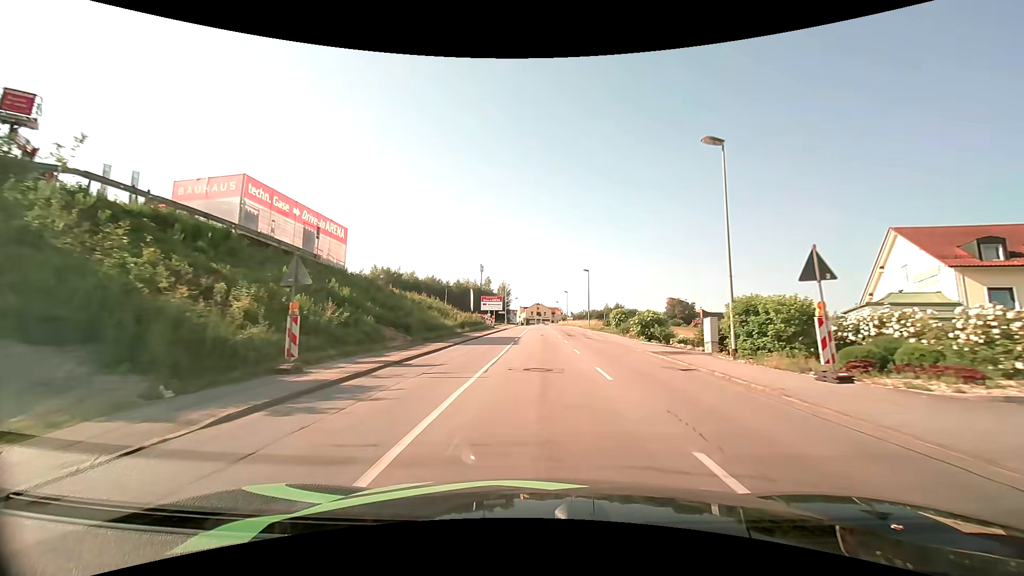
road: tertiary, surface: asphalt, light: Day
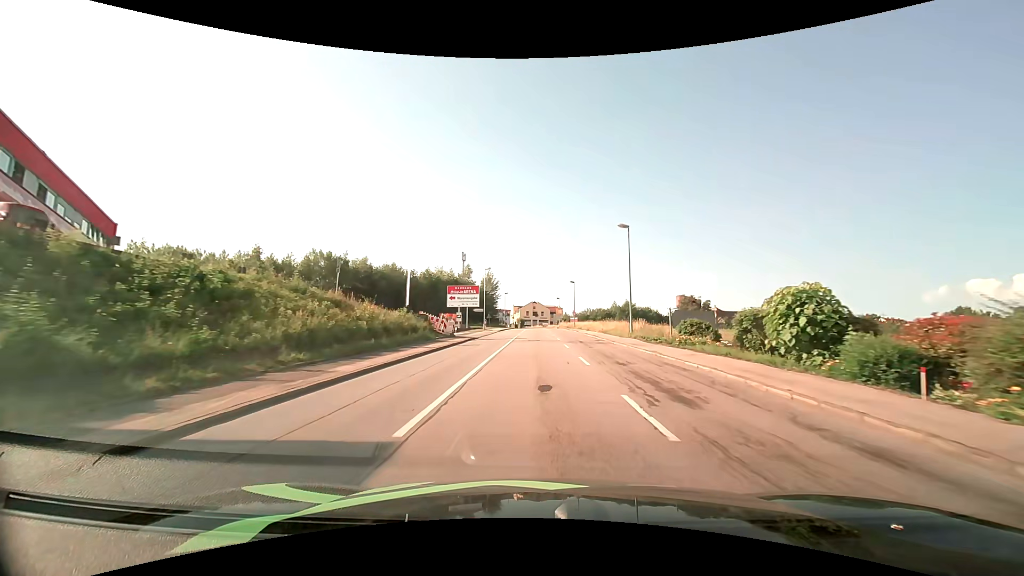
(+0.1, +32.6) m; 0°
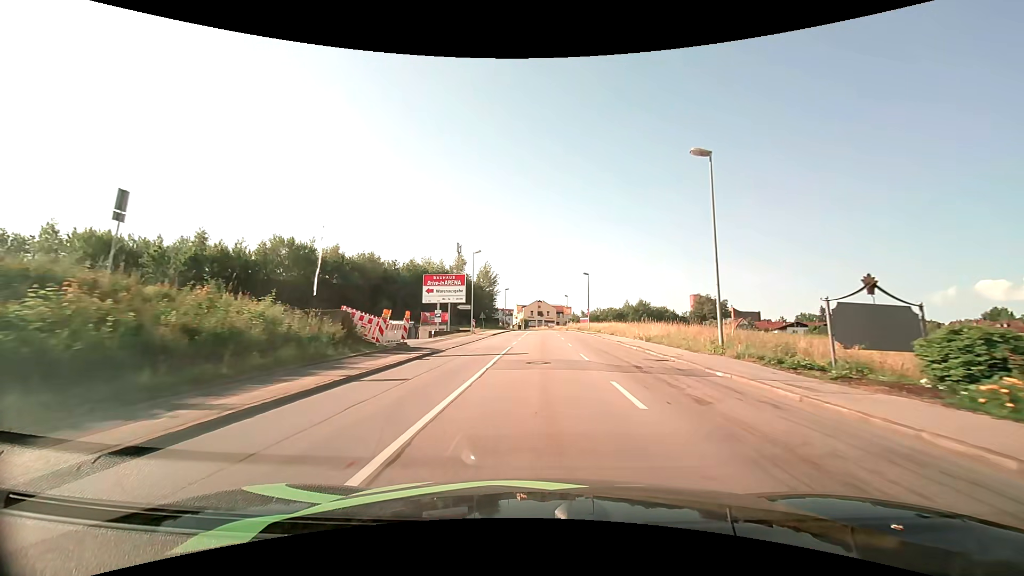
(-0.1, +16.0) m; -1°
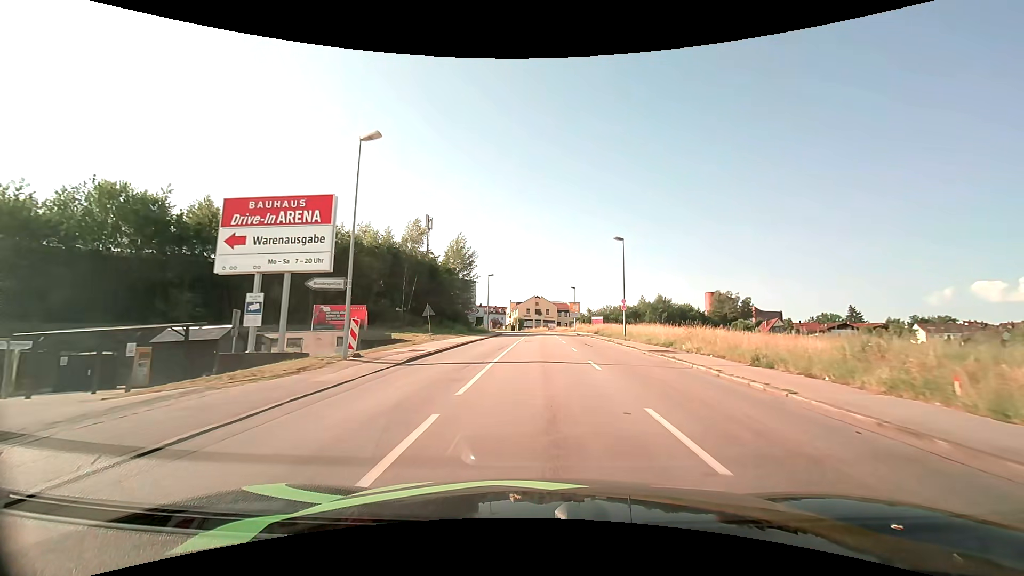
(+0.1, +30.2) m; 0°
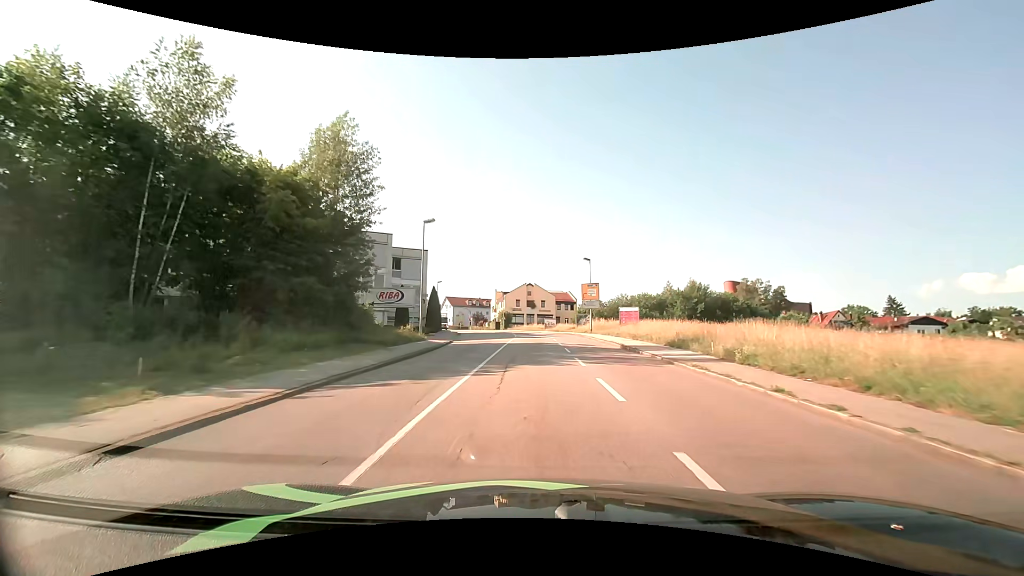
(+0.2, +36.4) m; +1°
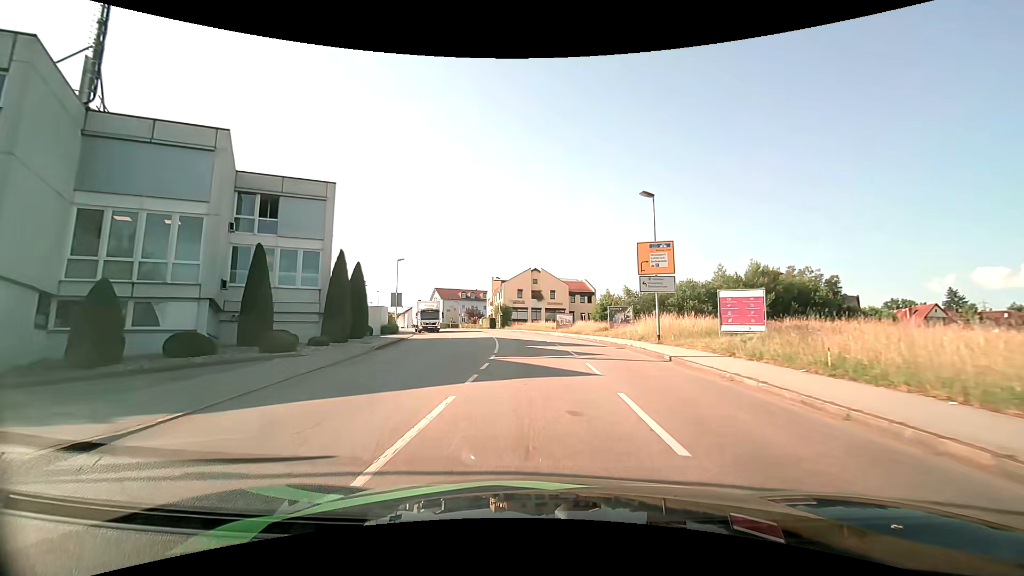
(-0.2, +27.3) m; -1°
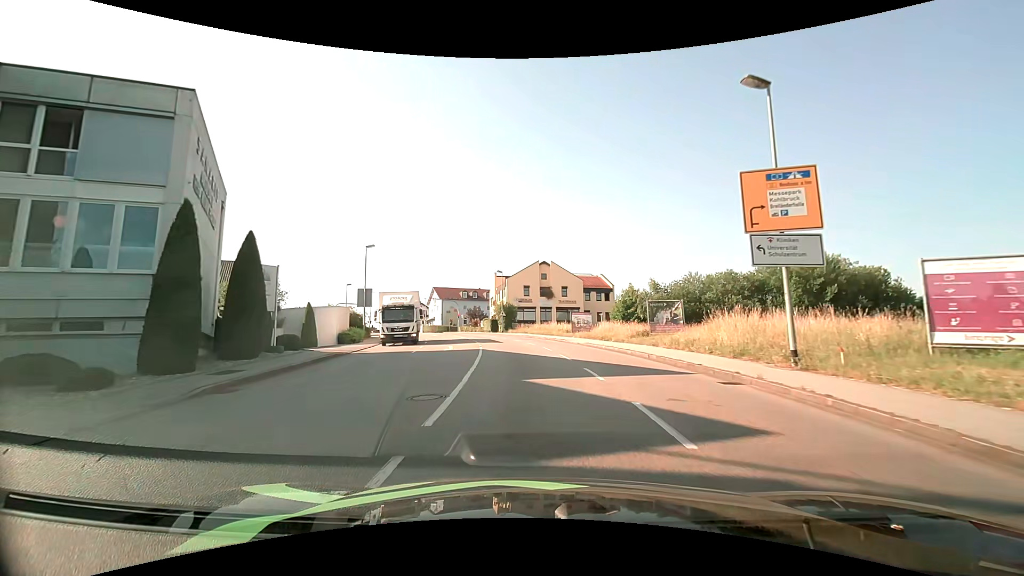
(-0.1, +12.9) m; -1°
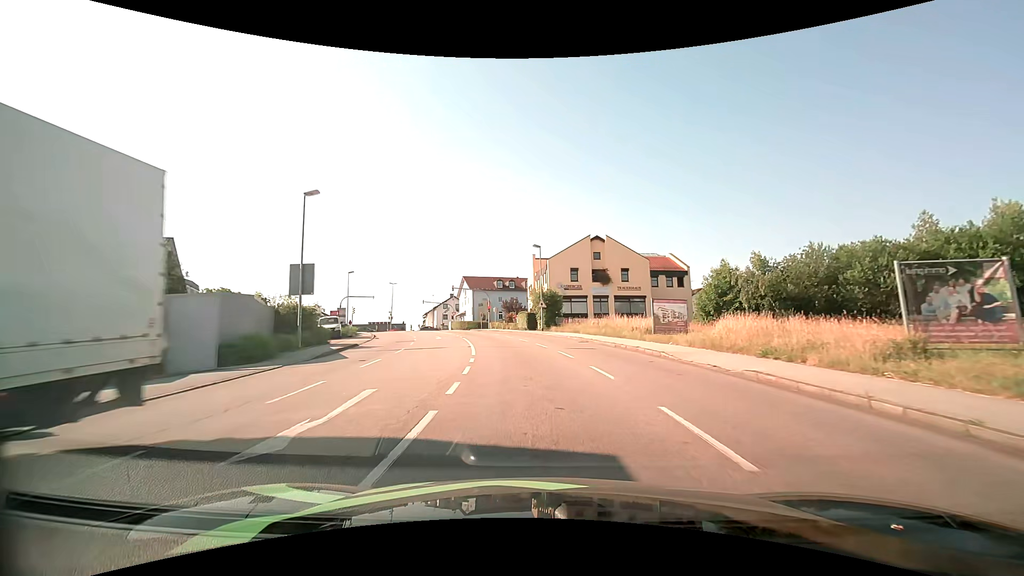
(-0.7, +18.7) m; -5°
(0, +10) (-1, +20) (-2, +30) (-5, +40) (-7, +49) (-11, +59) (-14, +68) (-18, +77) (-21, +87) (-25, +96) m
